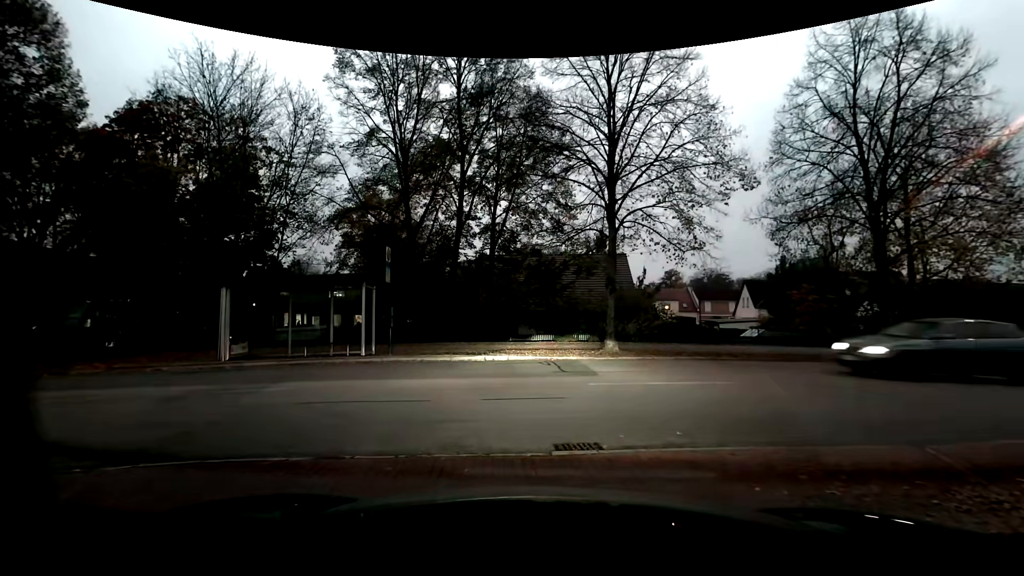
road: residential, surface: asphalt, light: Dusk
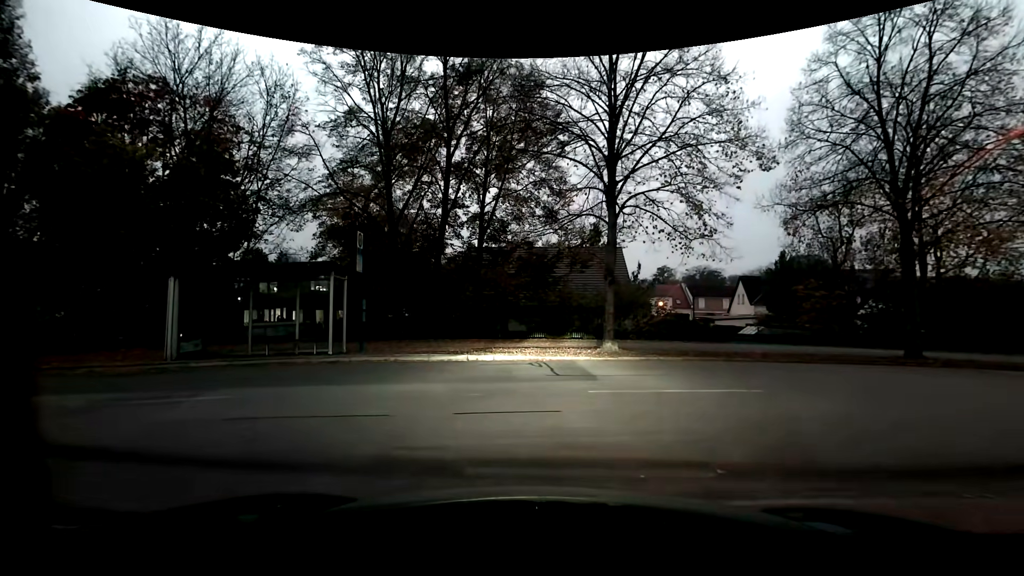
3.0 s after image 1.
(0.0, +1.8) m; 0°
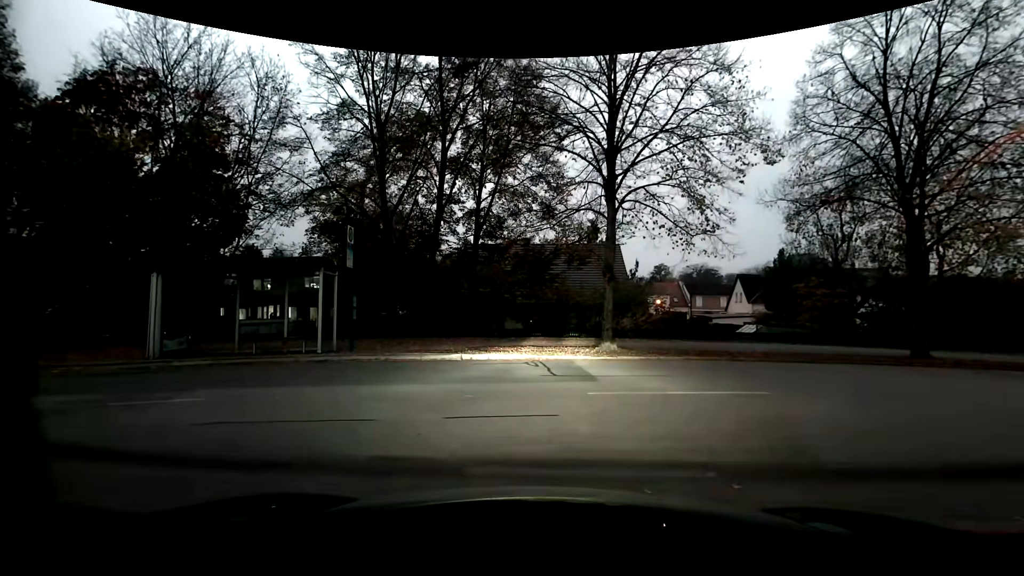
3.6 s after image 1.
(0.0, +0.4) m; 0°
